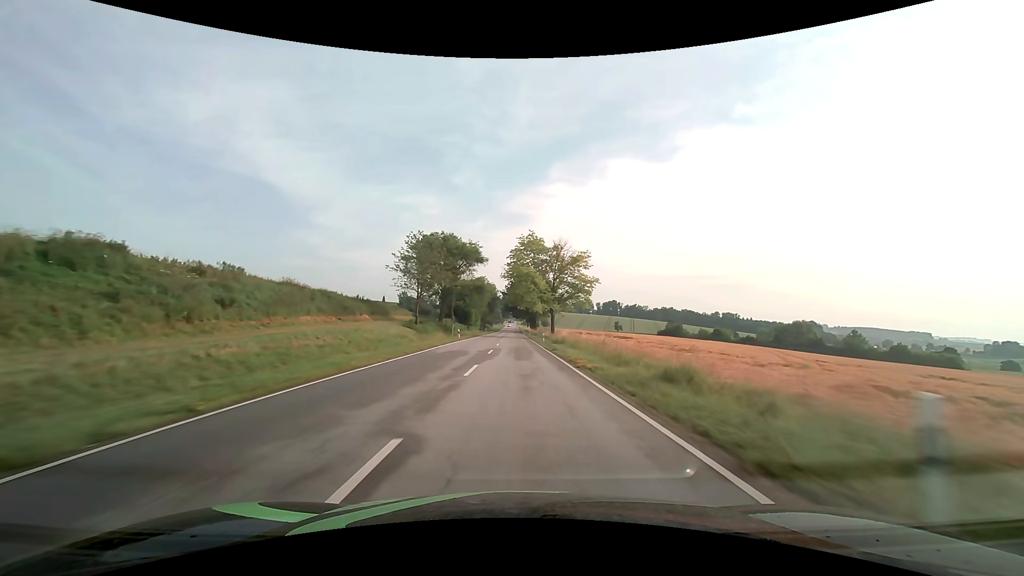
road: secondary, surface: asphalt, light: Day
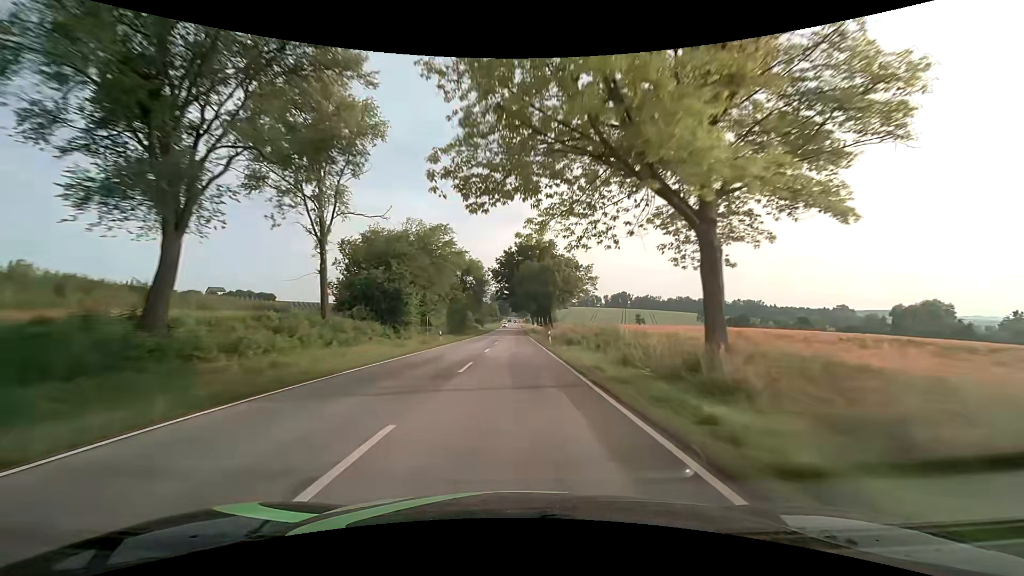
(0.0, +58.8) m; 0°
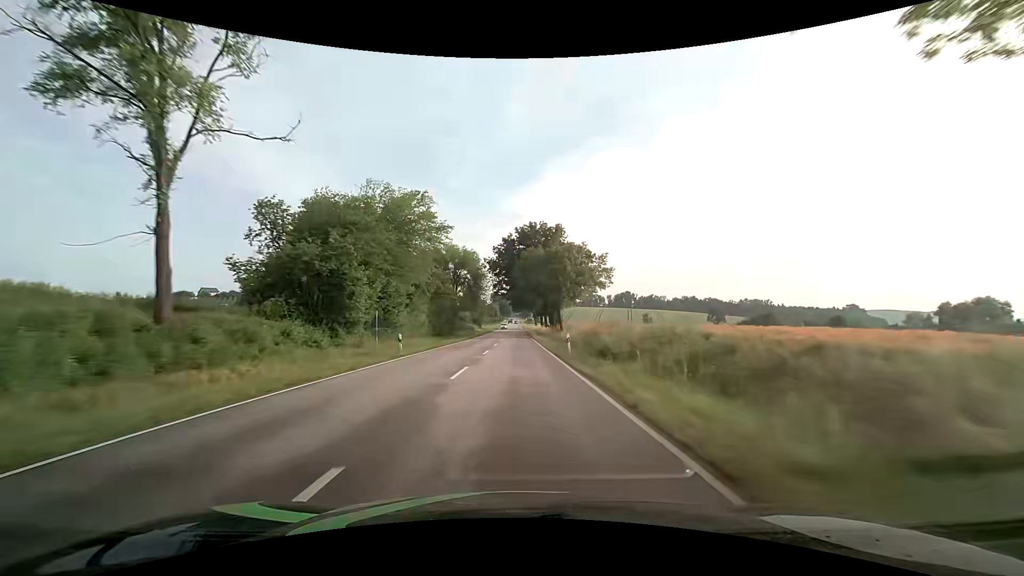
(0.0, +13.9) m; 0°
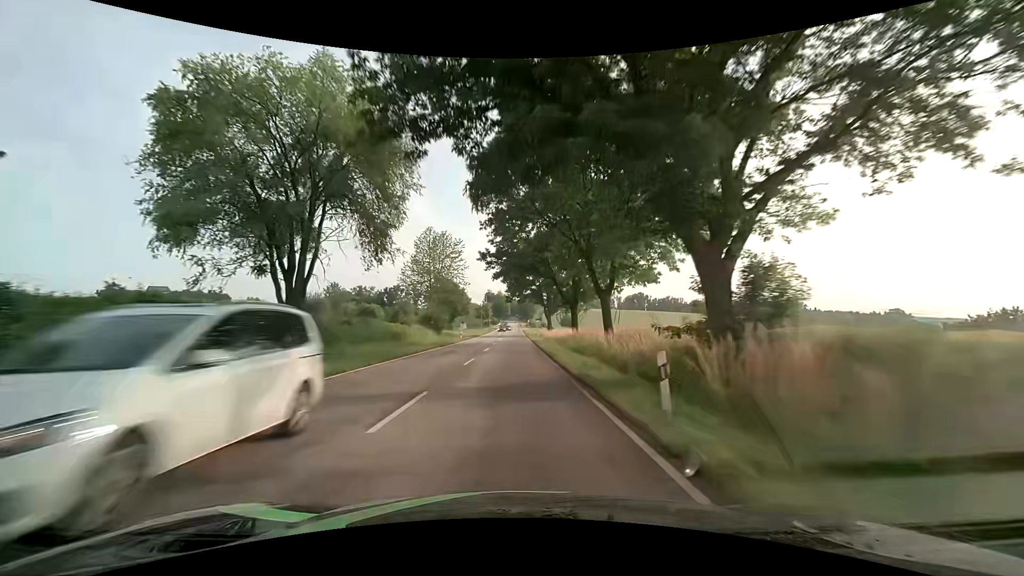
(-0.3, +66.0) m; 0°
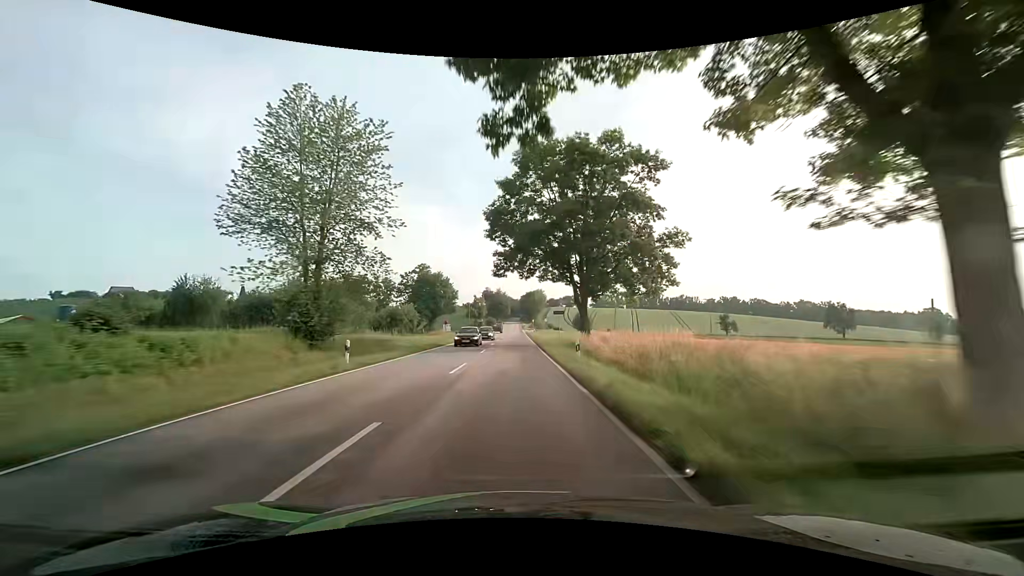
(-0.2, +39.6) m; -1°
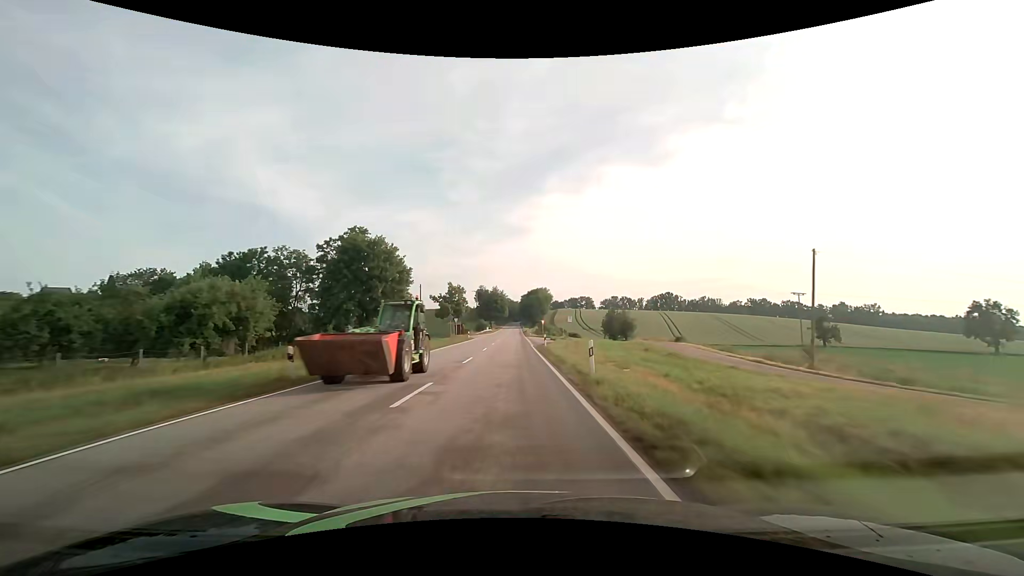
(+0.3, +54.5) m; 0°
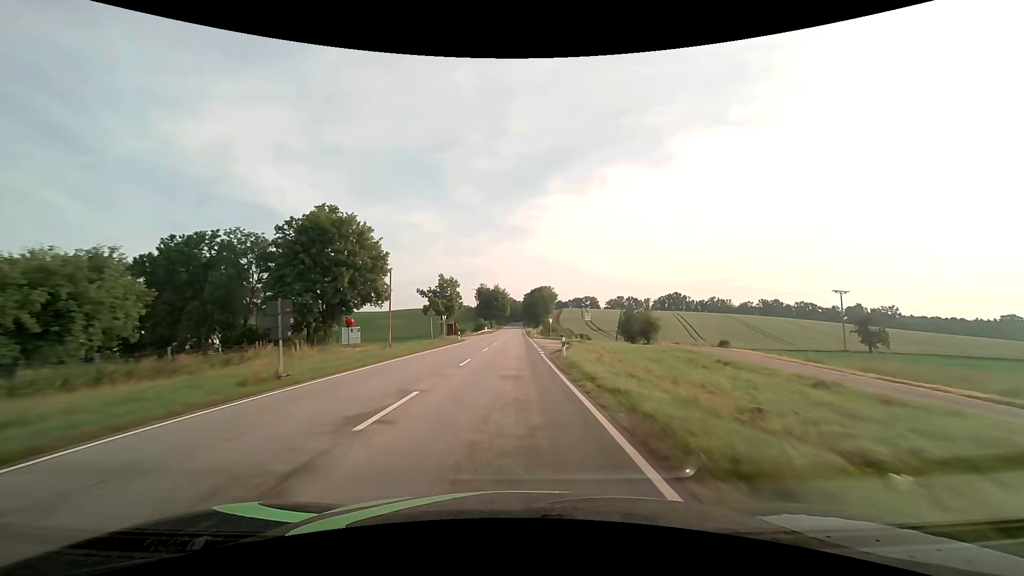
(0.0, +14.1) m; 0°
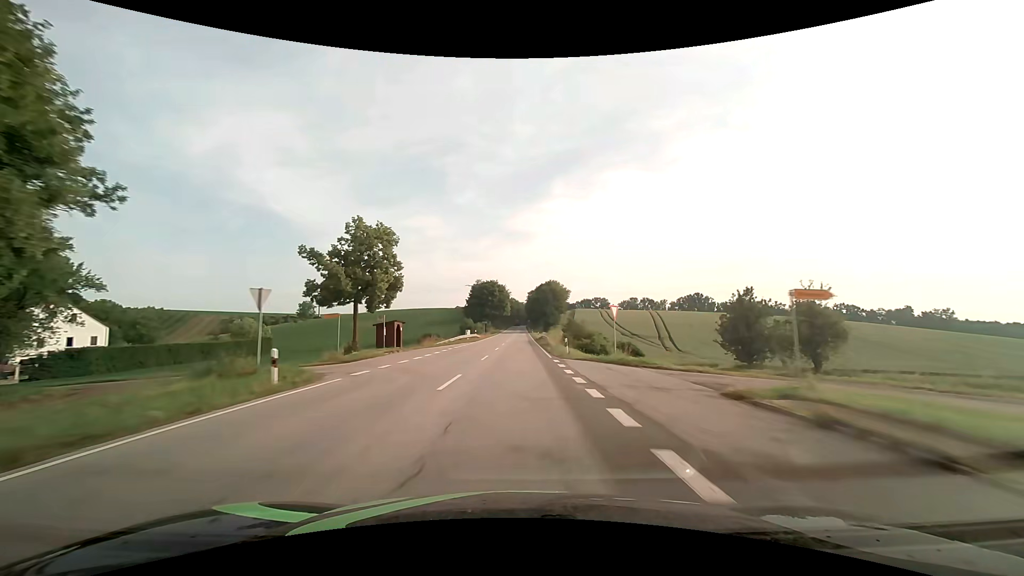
(-0.2, +43.4) m; 0°
(0, +10) (0, +20) (0, +30) (0, +40) (0, +50) (0, +60) (0, +70) (0, +80) (+1, +90) (+1, +100) m
